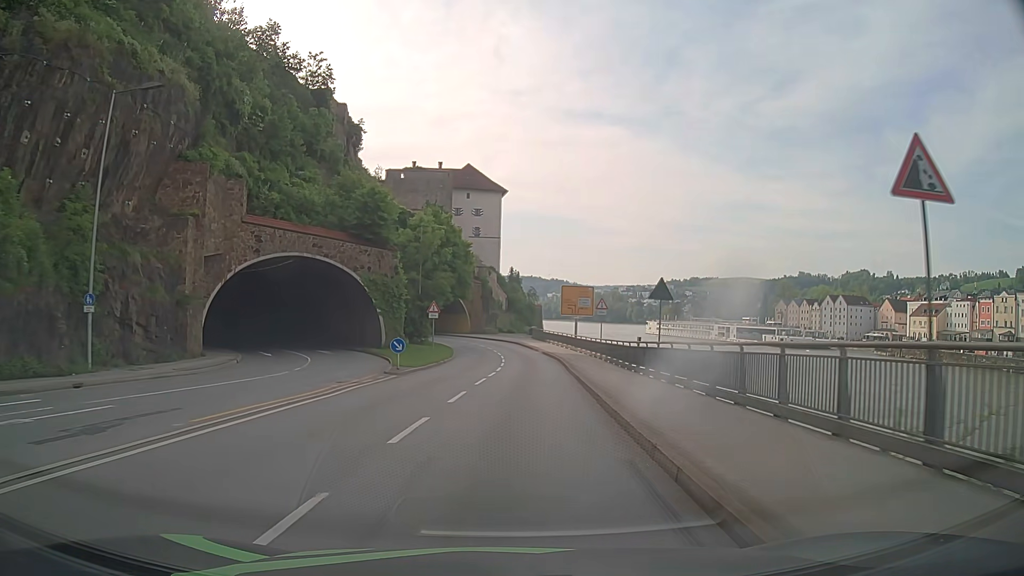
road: primary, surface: asphalt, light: Day
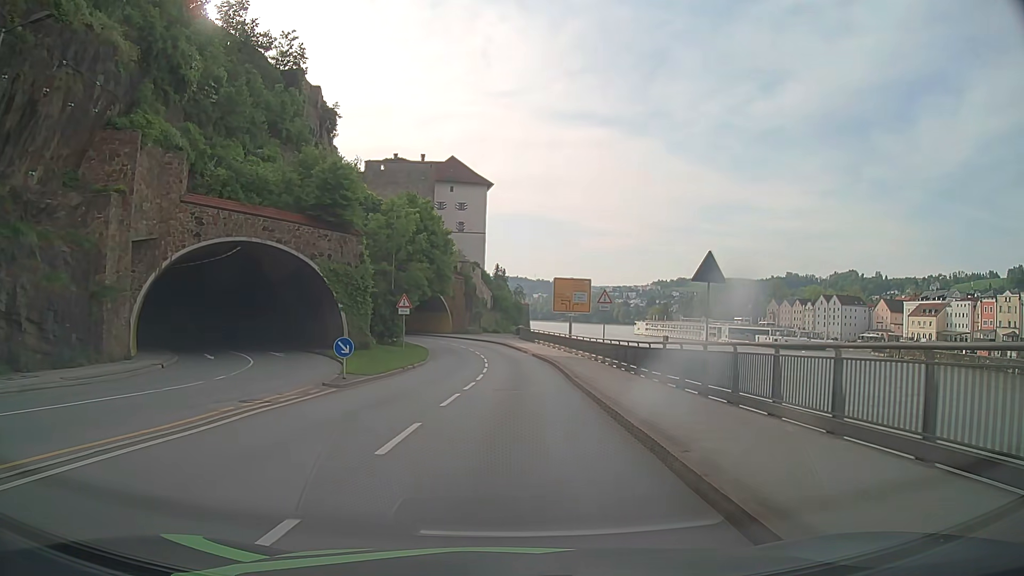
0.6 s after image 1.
(+0.1, +6.9) m; +2°
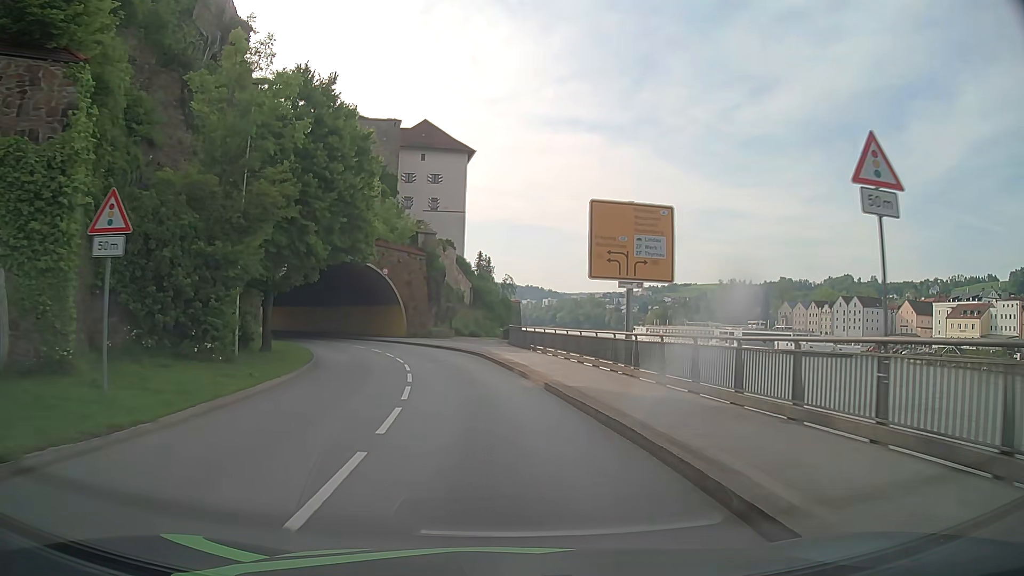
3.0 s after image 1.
(+0.3, +27.5) m; +1°
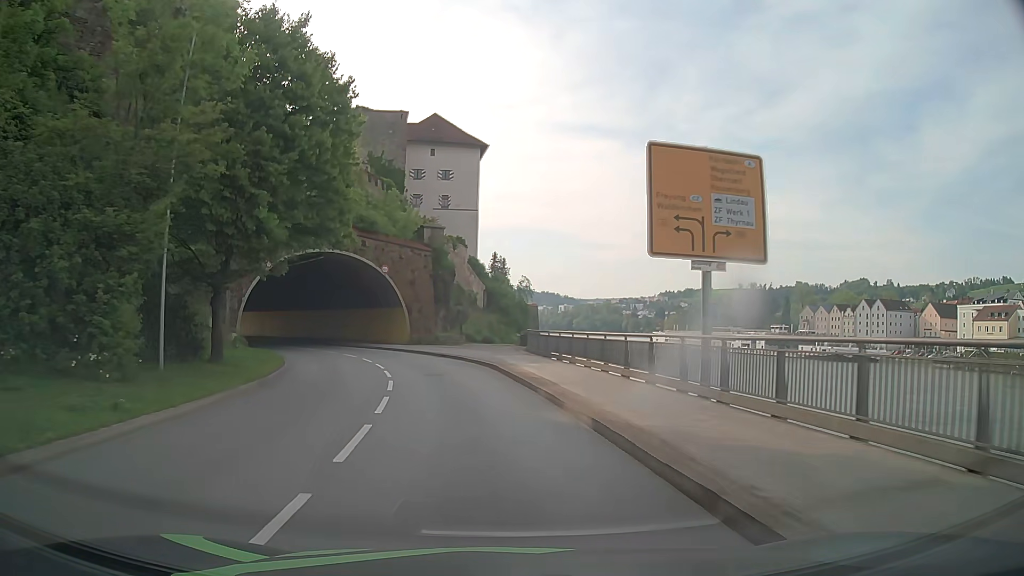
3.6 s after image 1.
(-0.1, +6.6) m; -1°
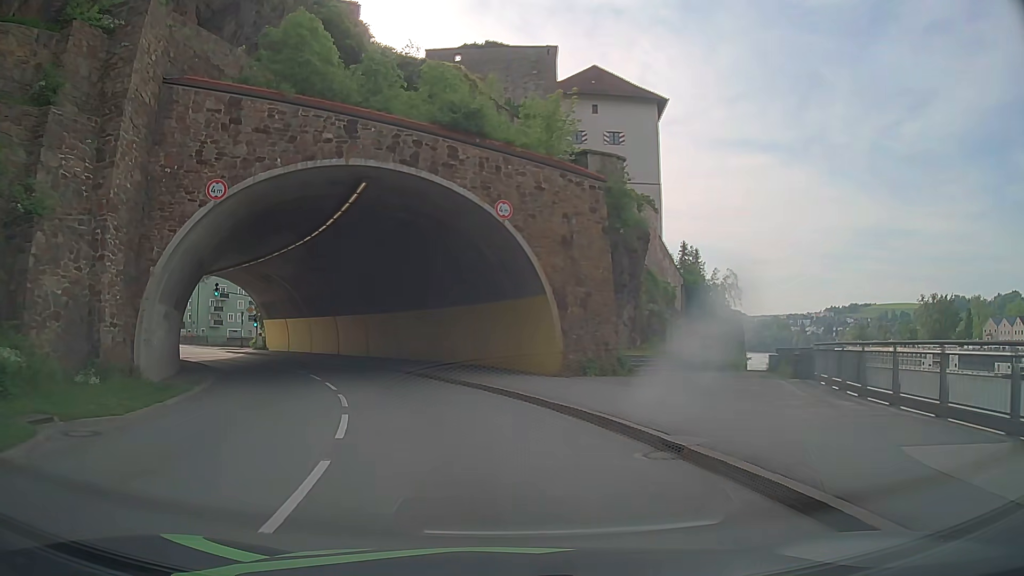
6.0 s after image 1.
(-2.8, +25.3) m; -15°
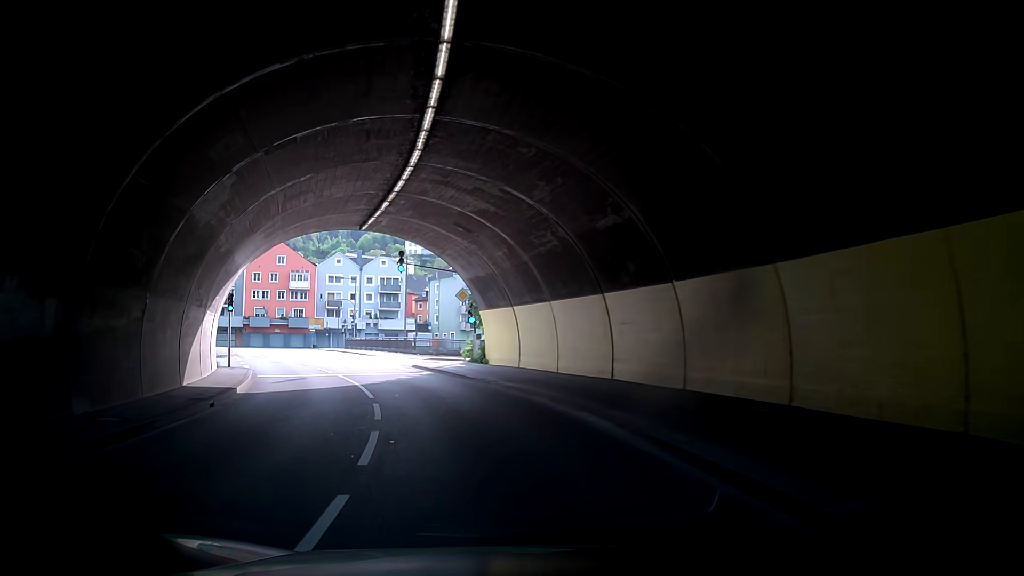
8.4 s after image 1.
(-4.9, +24.5) m; -22°
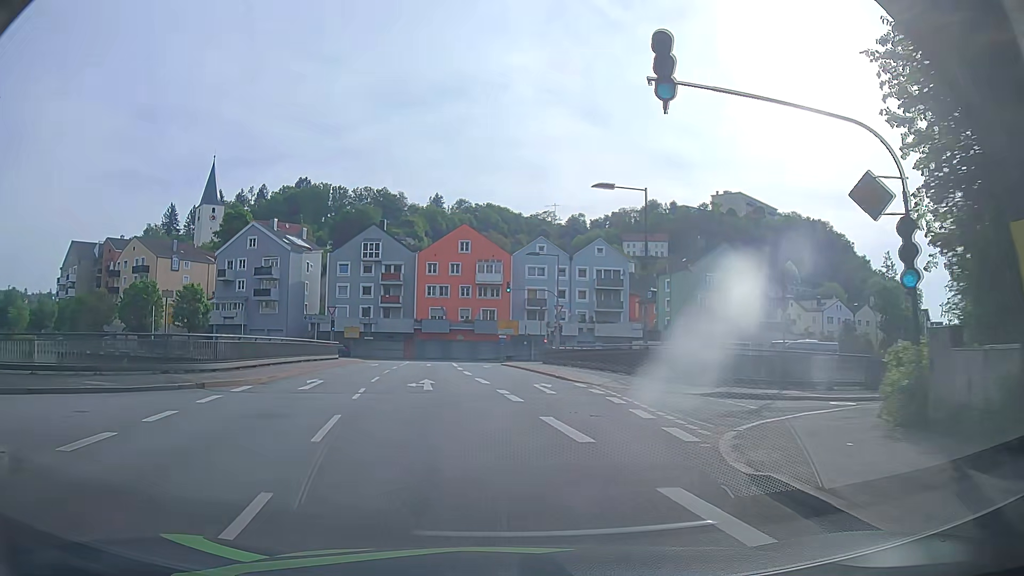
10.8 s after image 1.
(-2.0, +25.9) m; -12°
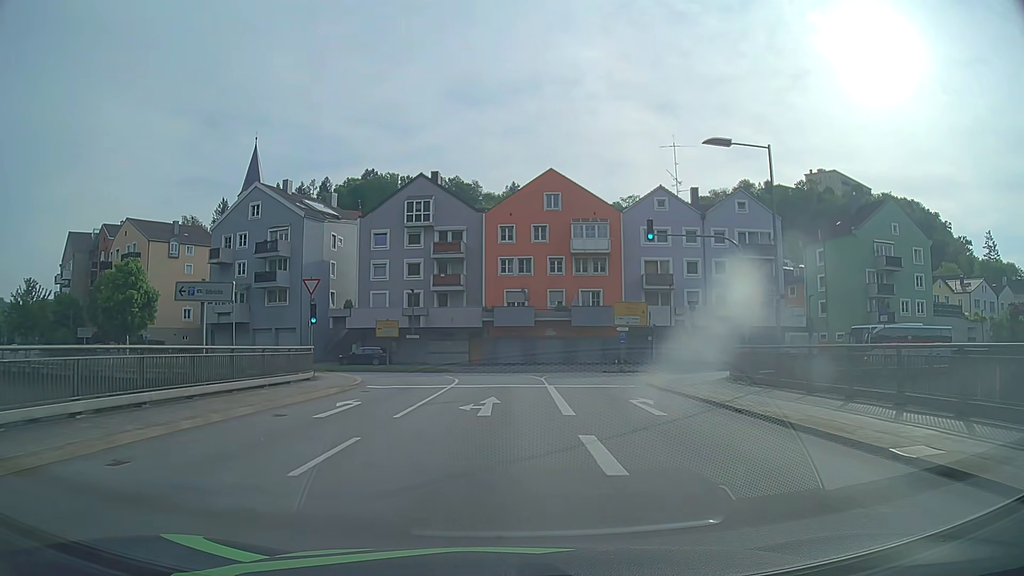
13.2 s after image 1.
(-5.0, +25.6) m; -14°
(0, +10) (0, +20) (-1, +30) (-4, +39) (-11, +46) (-20, +51) (-30, +54) (-39, +58) (-48, +62) (-56, +67) m
